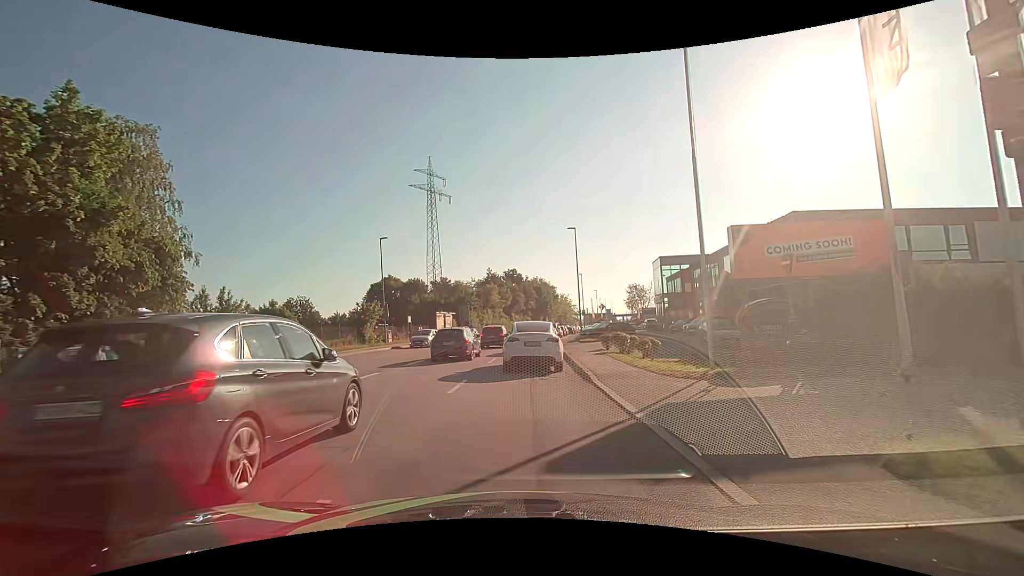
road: tertiary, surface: asphalt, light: Day
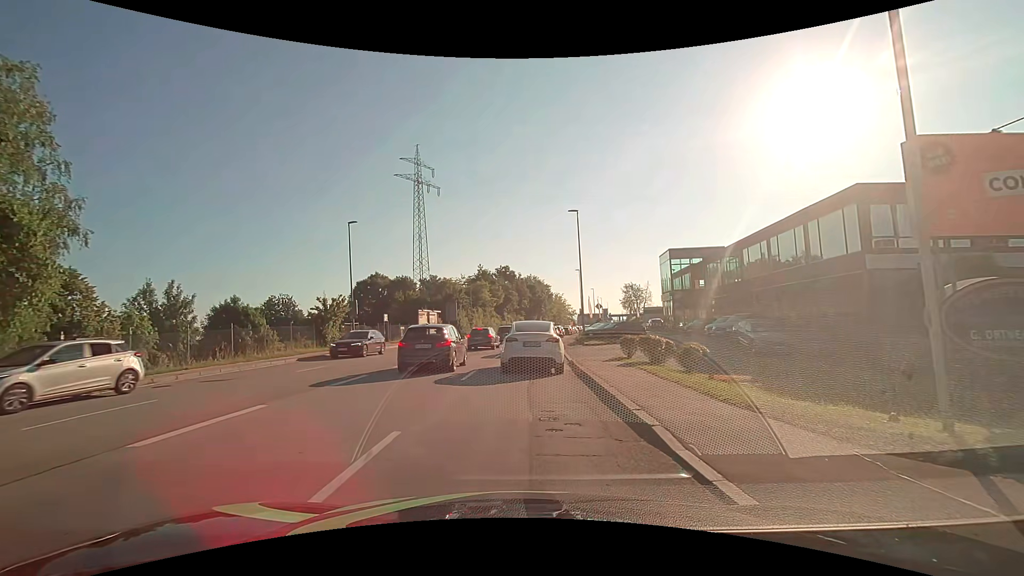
(+0.2, +6.9) m; +2°
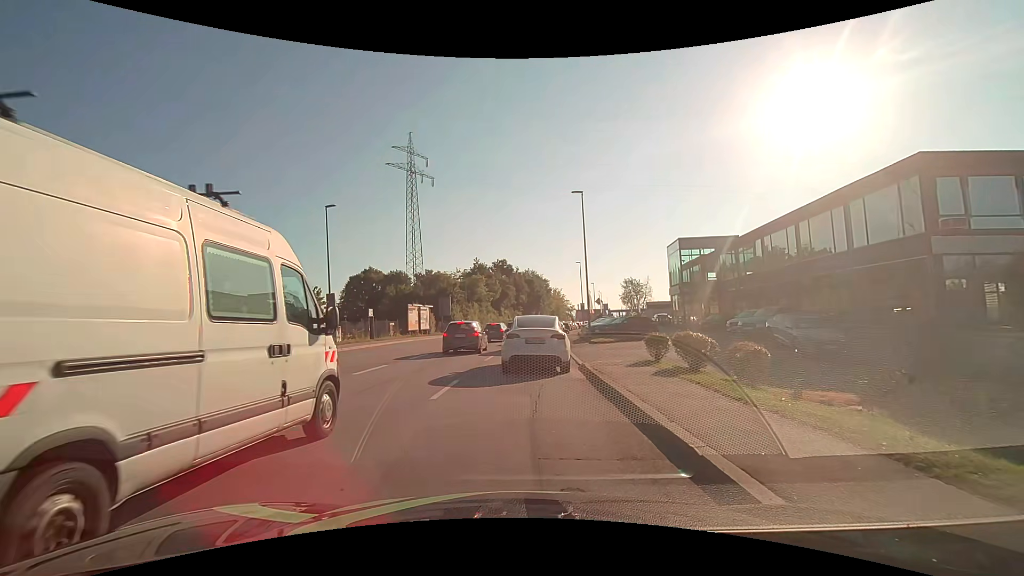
(0.0, +4.2) m; 0°
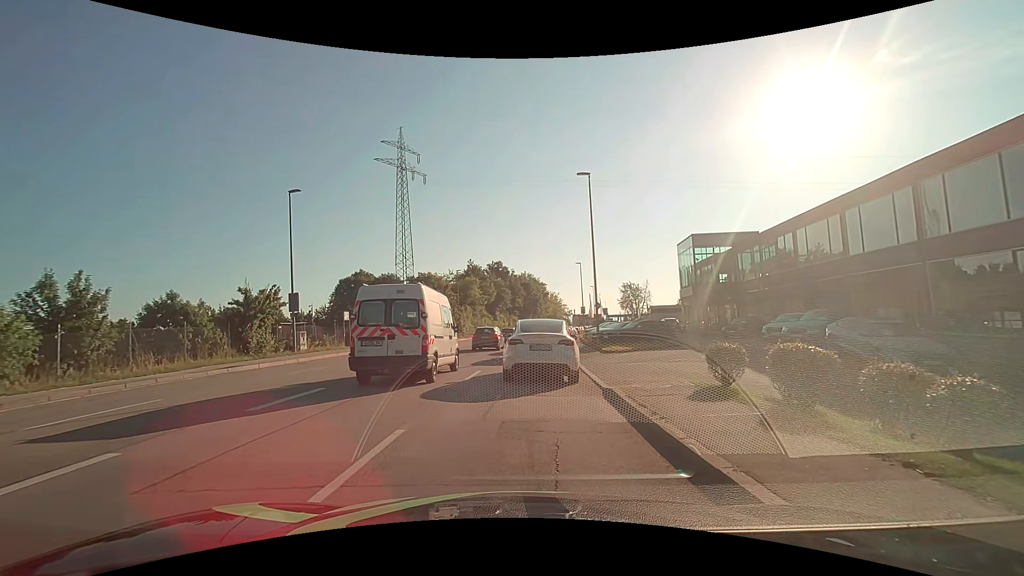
(0.0, +5.2) m; +2°
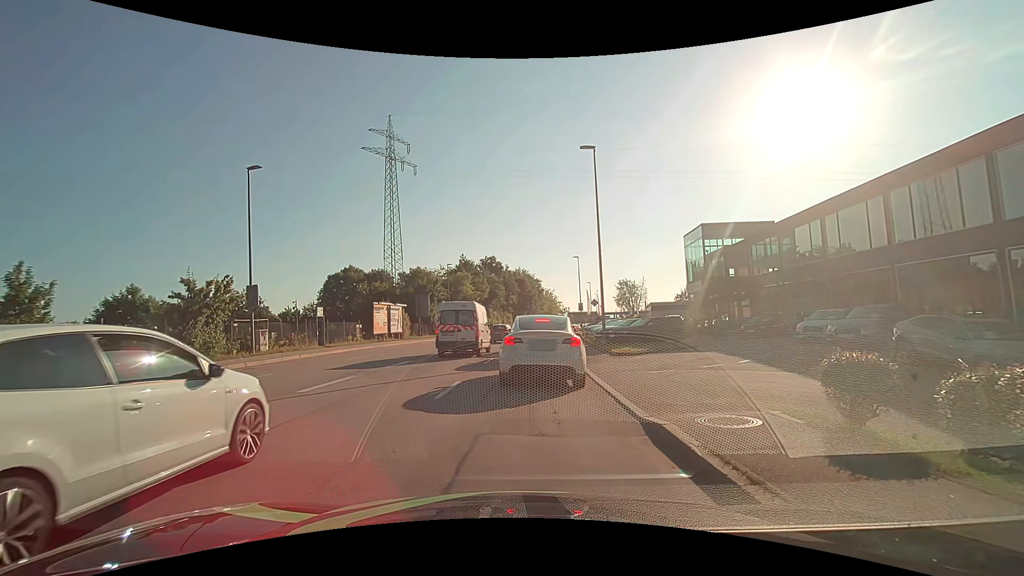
(-0.1, +3.9) m; -1°
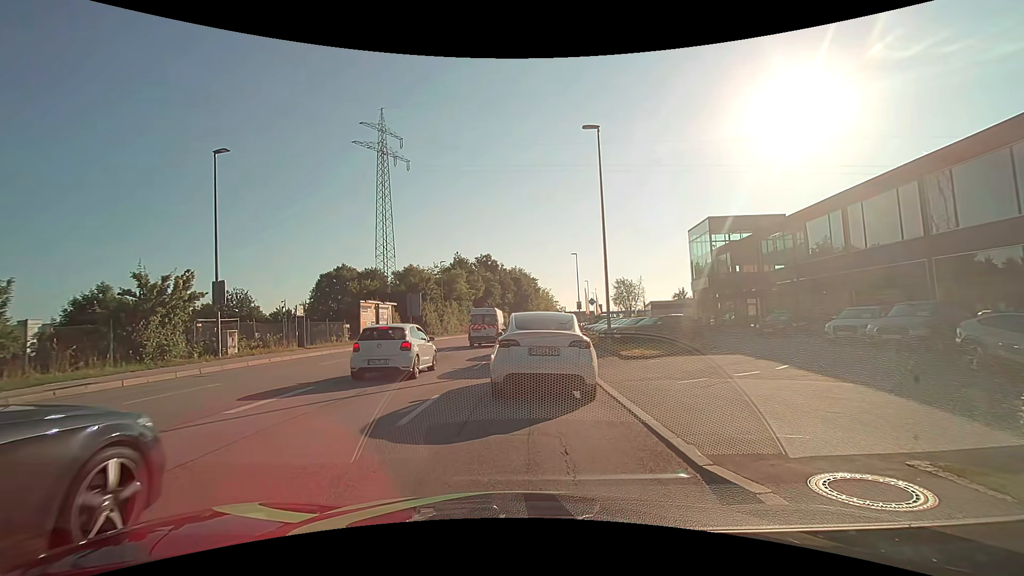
(0.0, +2.5) m; +1°
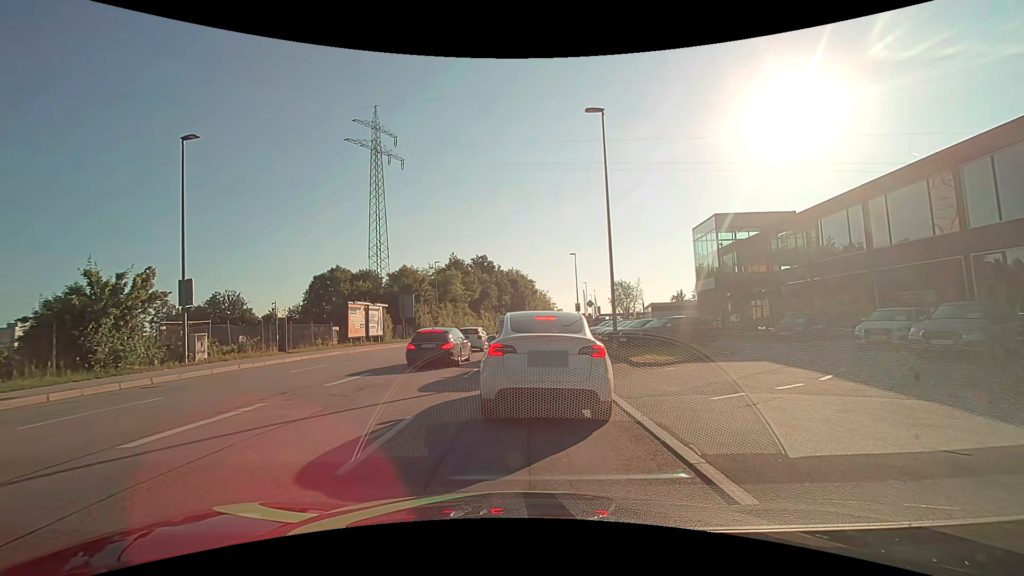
(0.0, +2.0) m; 0°
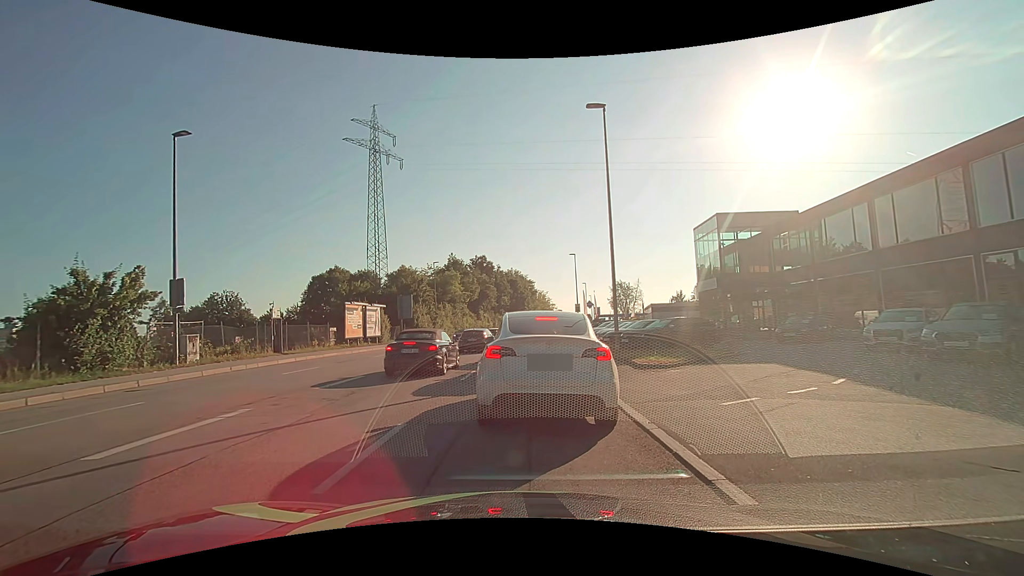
(0.0, +0.5) m; 0°
